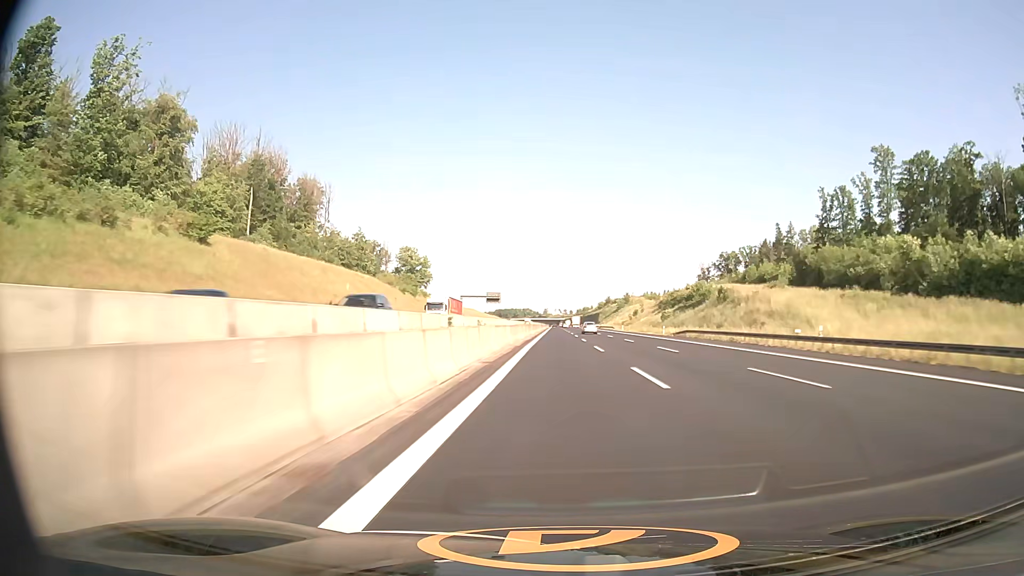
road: motorway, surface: asphalt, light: Day
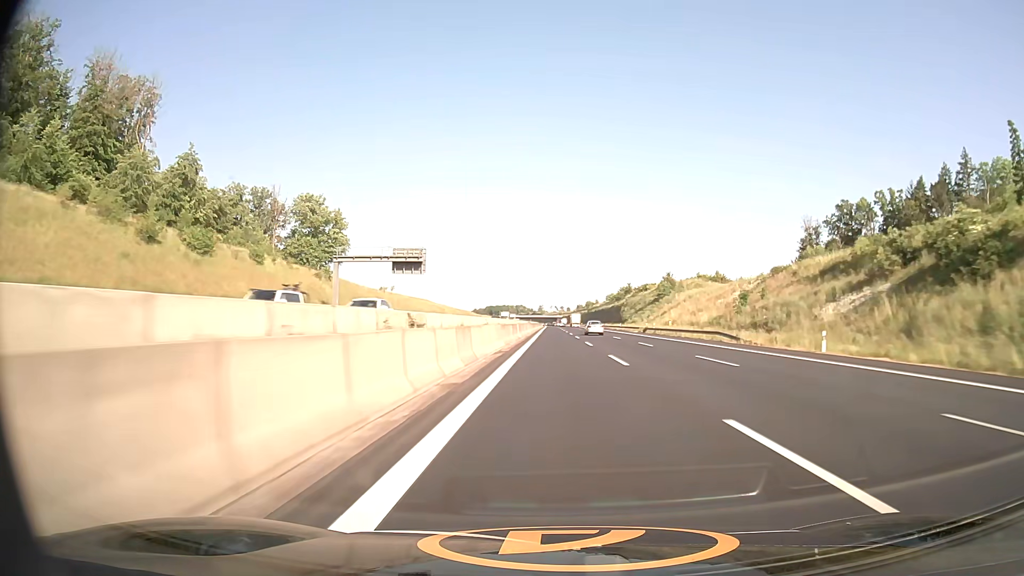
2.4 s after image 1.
(+0.4, +100.3) m; 0°
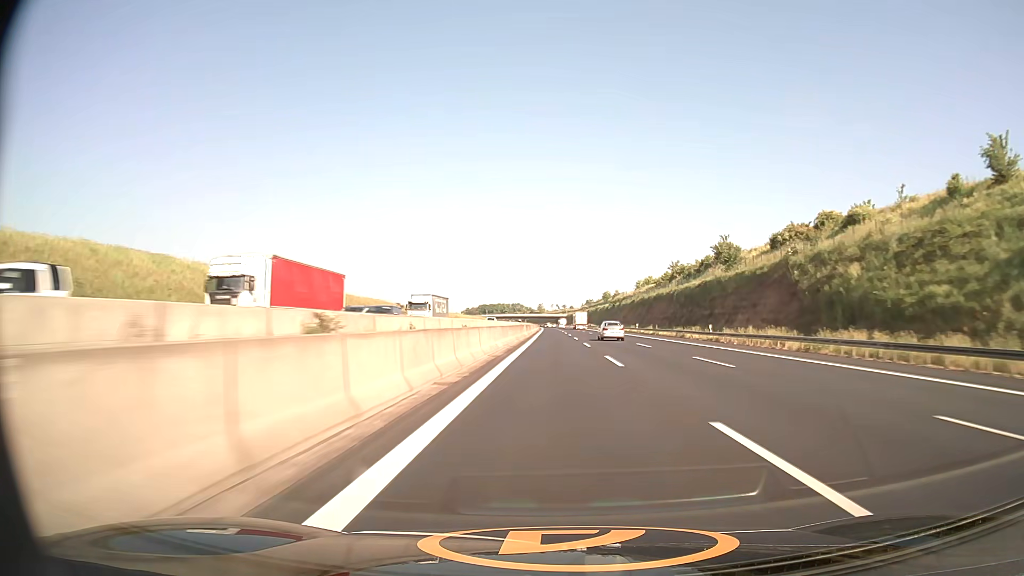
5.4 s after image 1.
(0.0, +125.5) m; 0°
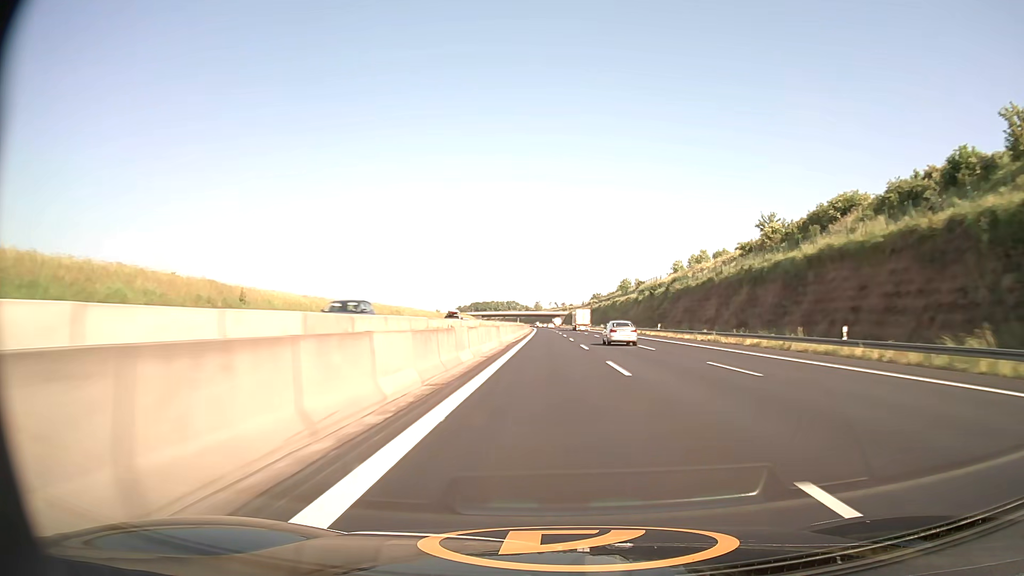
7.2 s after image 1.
(+0.2, +75.1) m; 0°
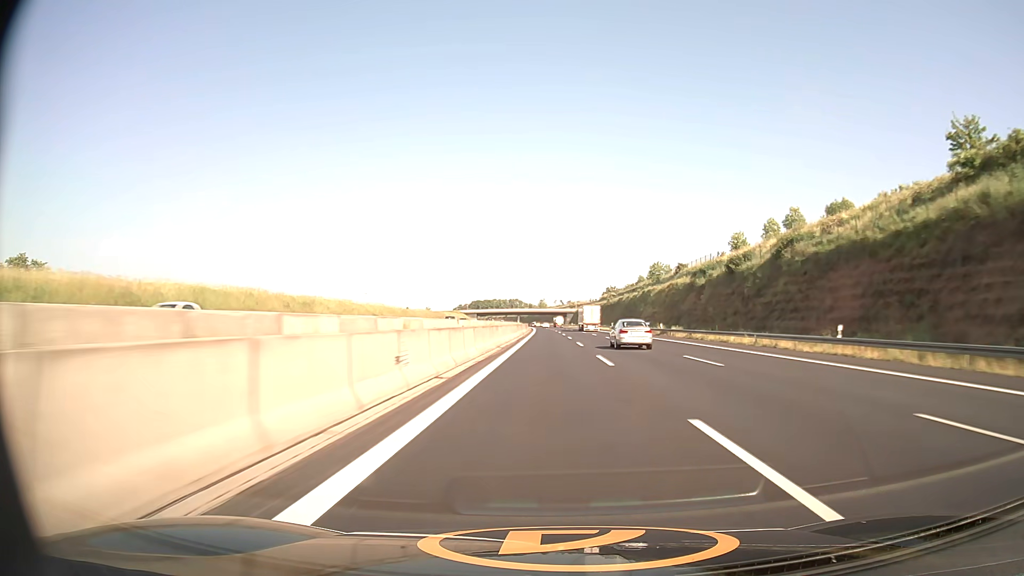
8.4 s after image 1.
(-0.2, +50.0) m; 0°
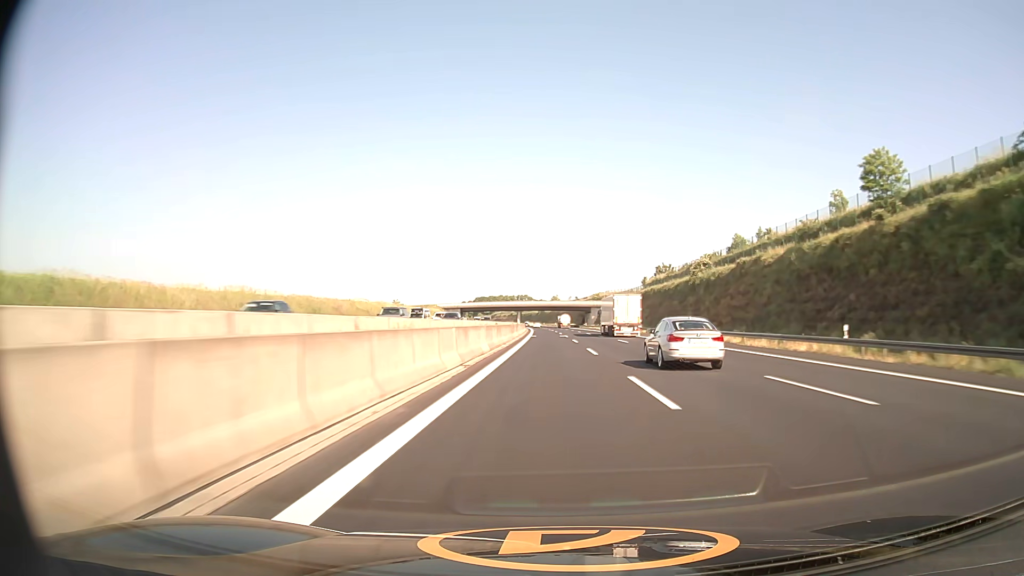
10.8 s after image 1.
(-0.7, +100.2) m; -1°
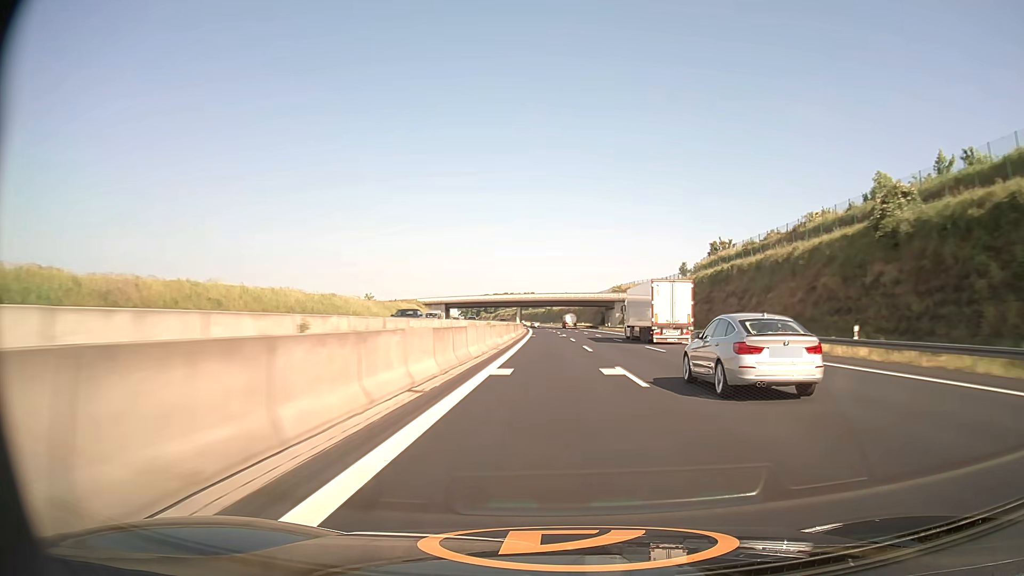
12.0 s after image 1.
(-0.3, +50.1) m; -1°
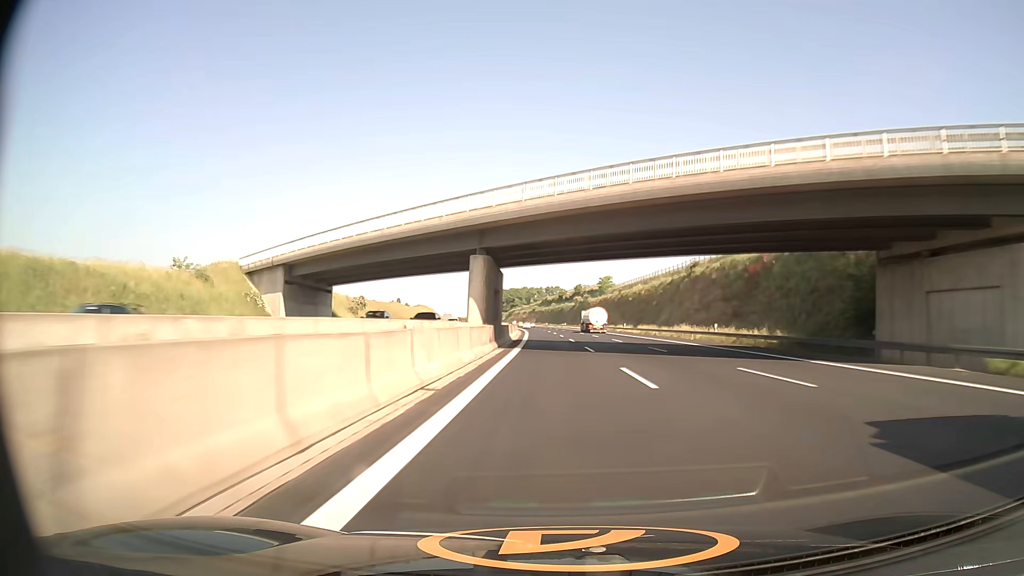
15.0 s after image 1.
(-2.6, +125.3) m; -2°
(0, +10) (0, +20) (0, +30) (0, +40) (0, +50) (-1, +60) (-1, +70) (-1, +80) (-1, +90) (-2, +100) m
